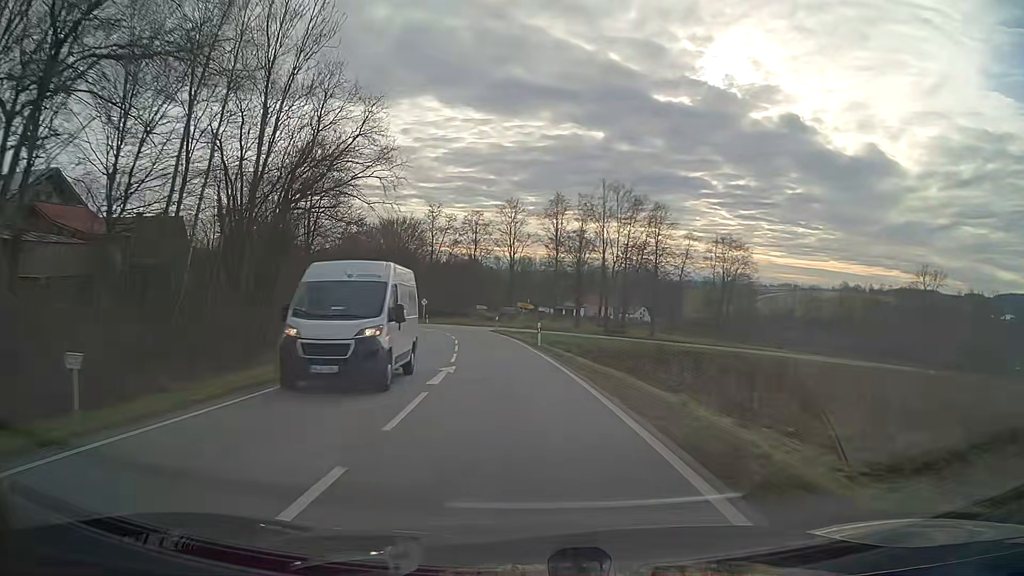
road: secondary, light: Day
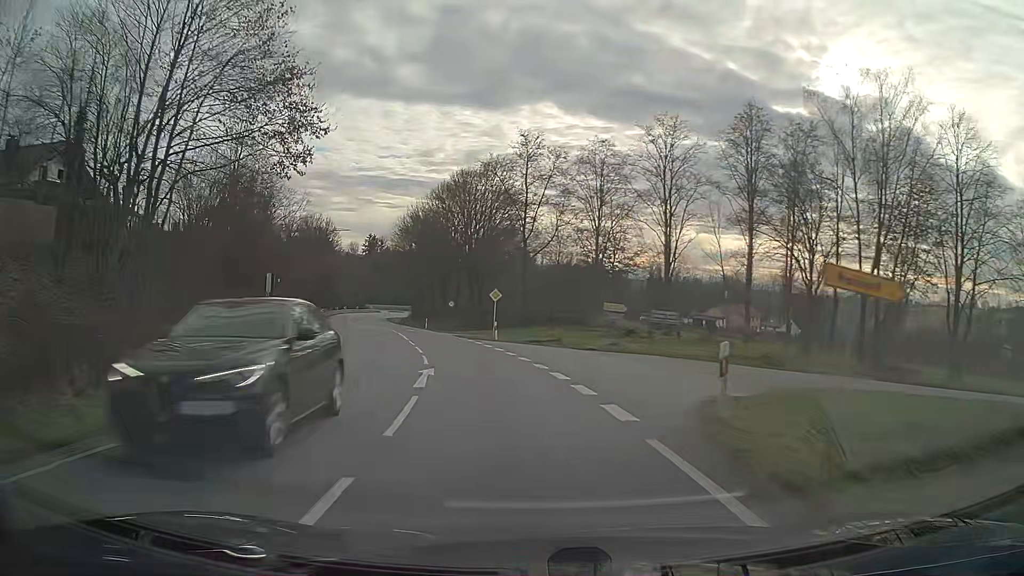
(-3.6, +42.3) m; -11°
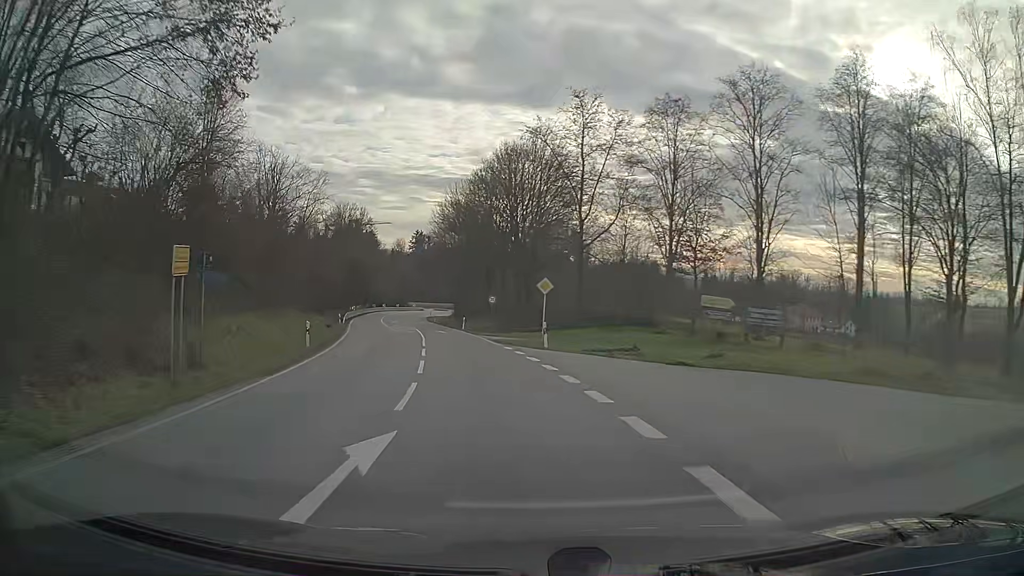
(-0.4, +10.4) m; -4°
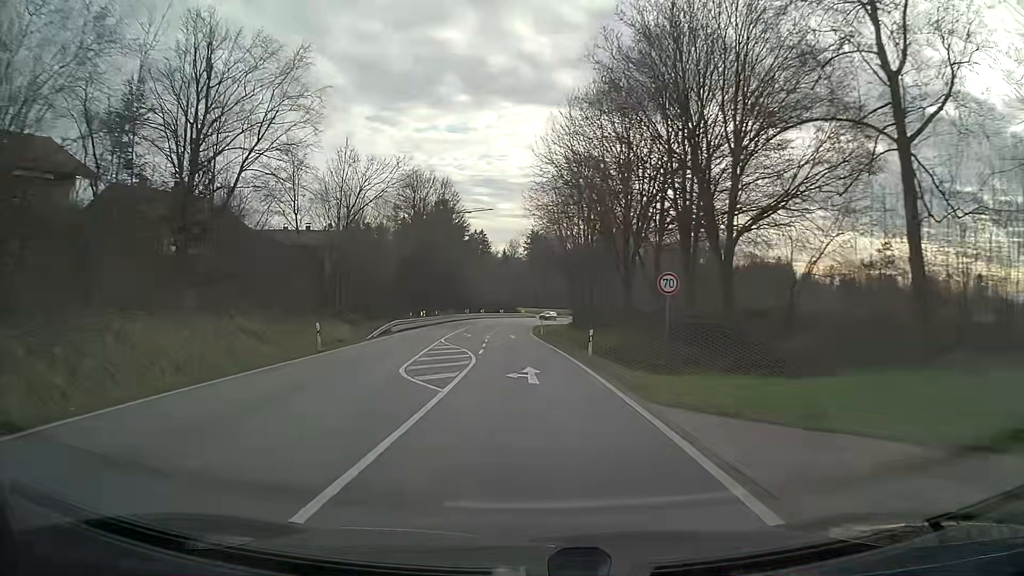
(-2.8, +30.8) m; -9°
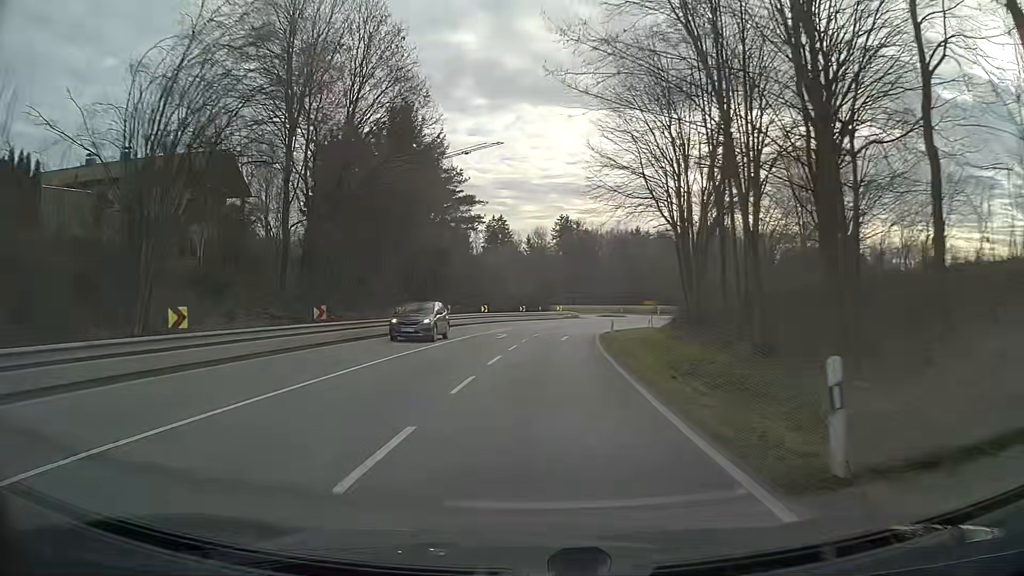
(-1.2, +50.1) m; -2°
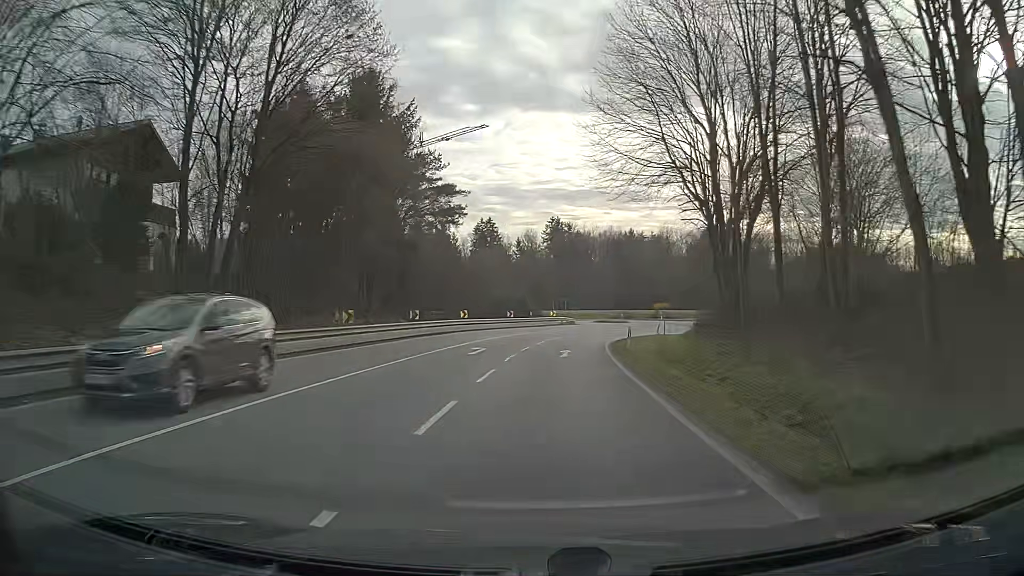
(+0.1, +9.4) m; +1°
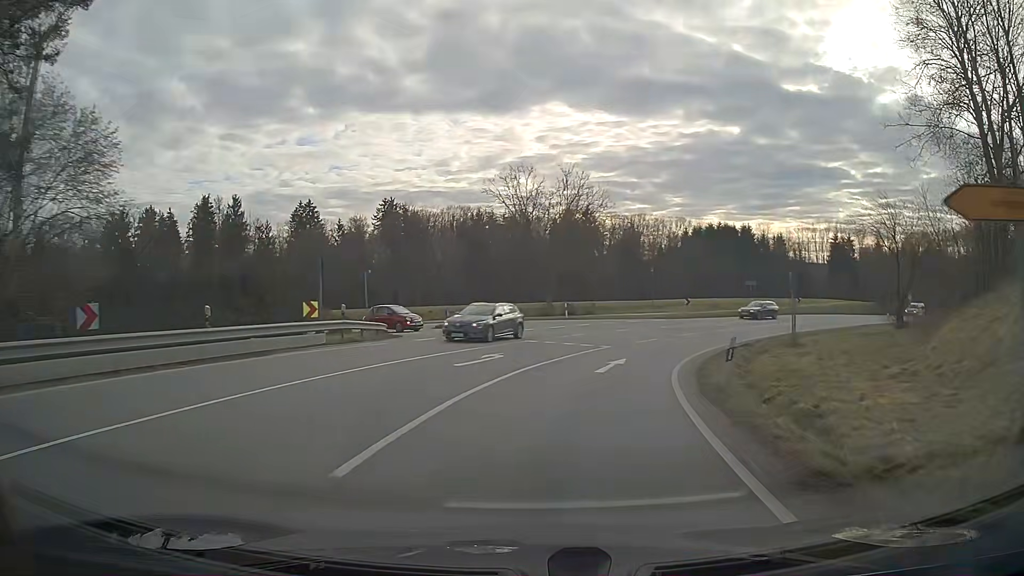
(+4.3, +43.5) m; +15°
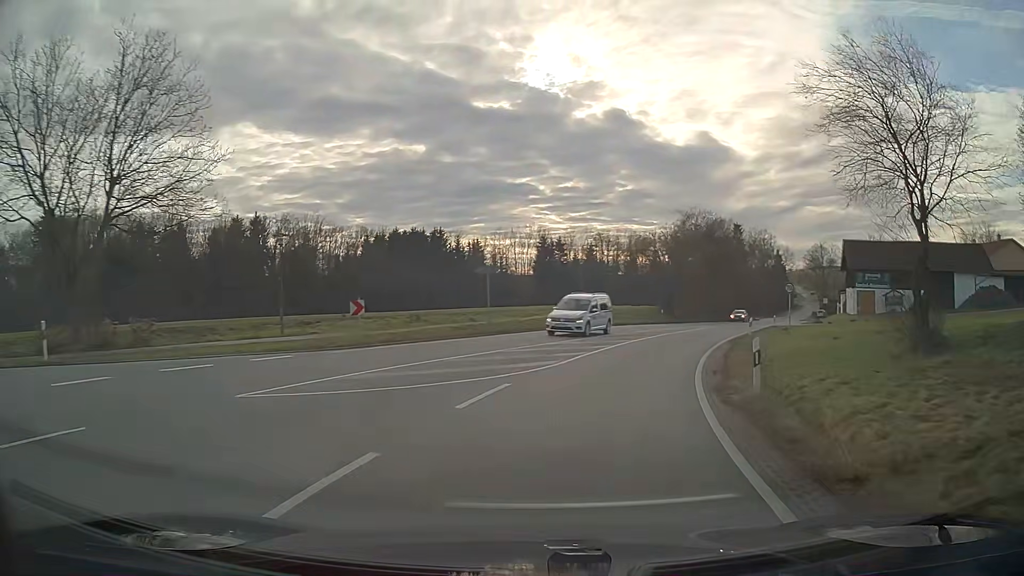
(+7.1, +29.7) m; +28°
